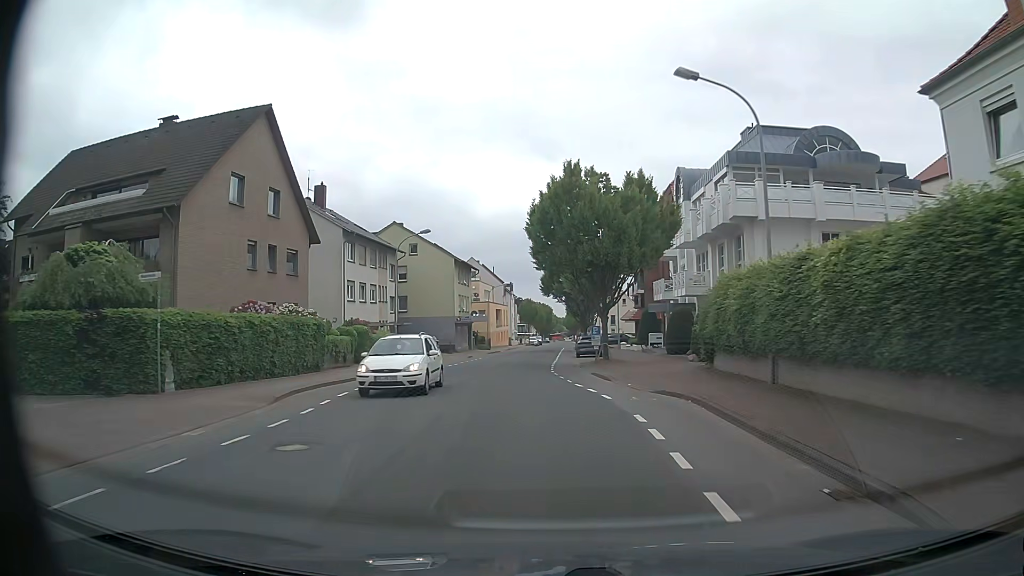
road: unclassified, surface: asphalt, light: Day
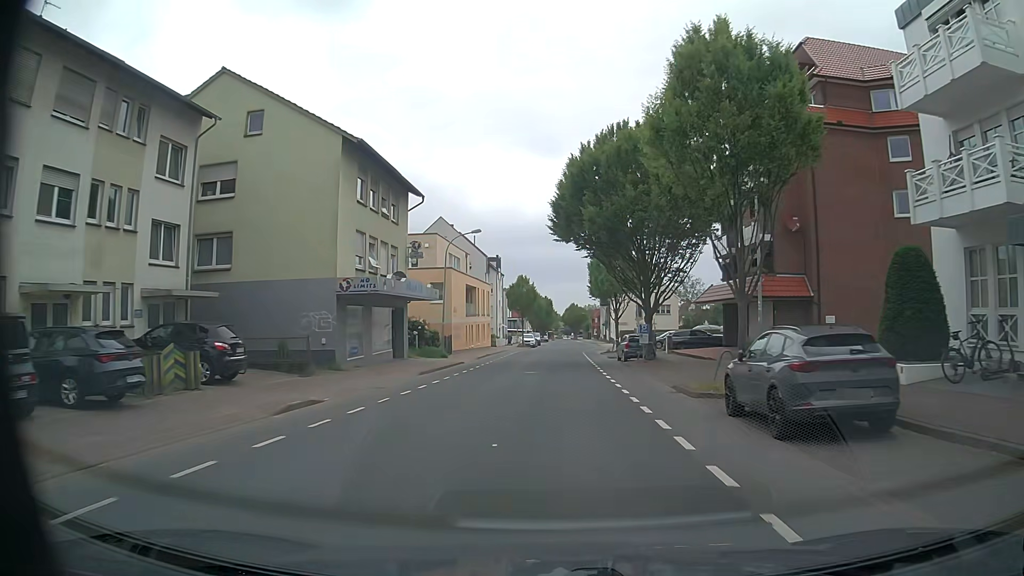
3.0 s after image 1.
(-1.3, +39.0) m; +1°
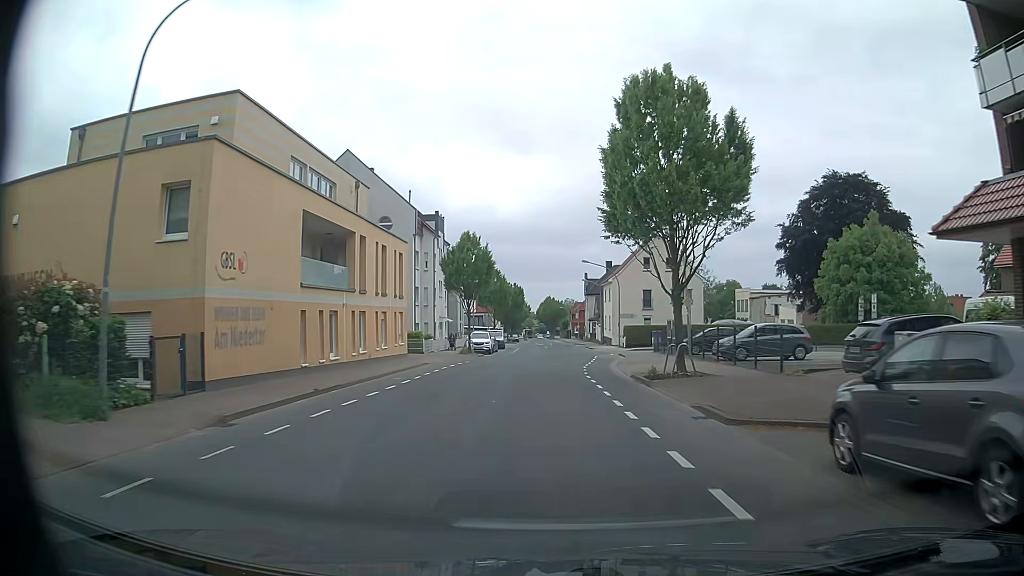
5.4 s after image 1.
(+0.3, +31.3) m; +1°
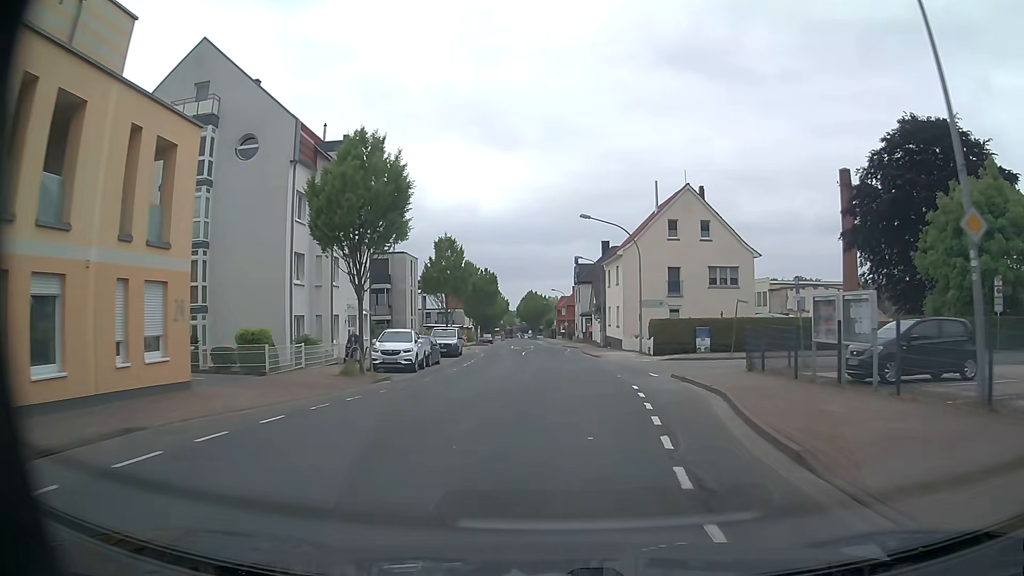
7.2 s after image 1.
(+0.5, +23.2) m; +2°
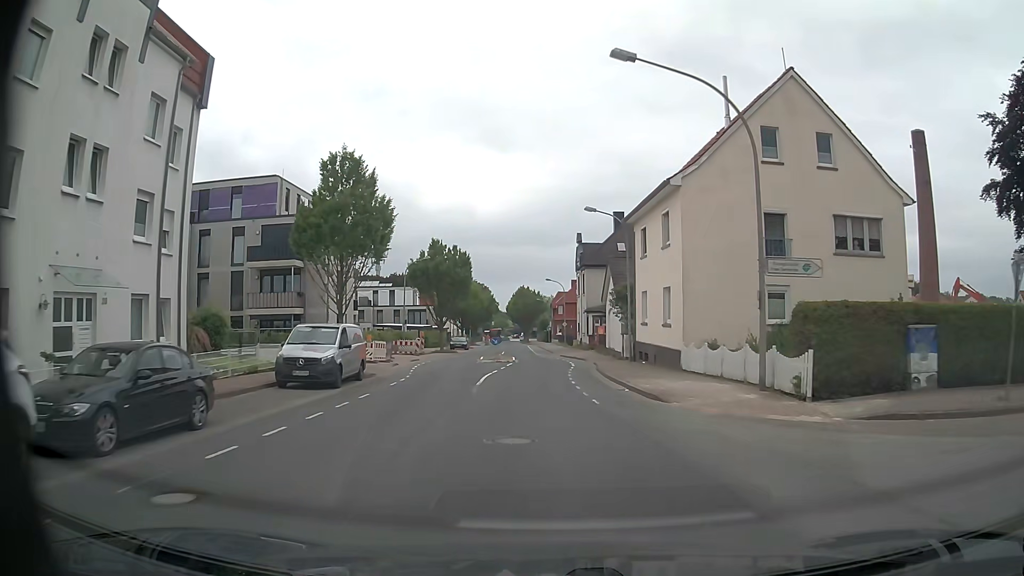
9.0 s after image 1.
(+0.4, +23.0) m; +1°
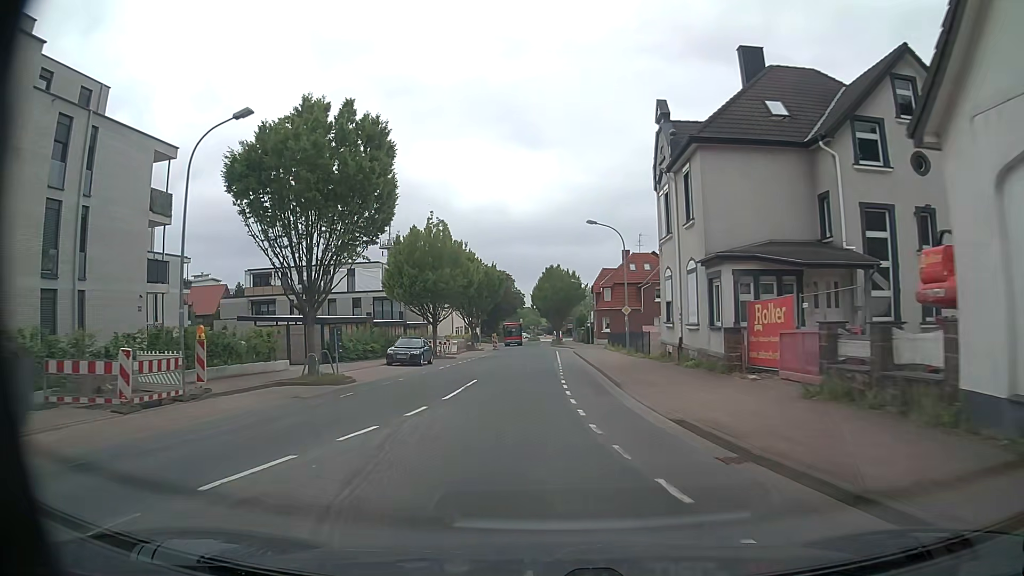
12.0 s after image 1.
(-0.8, +38.3) m; -3°
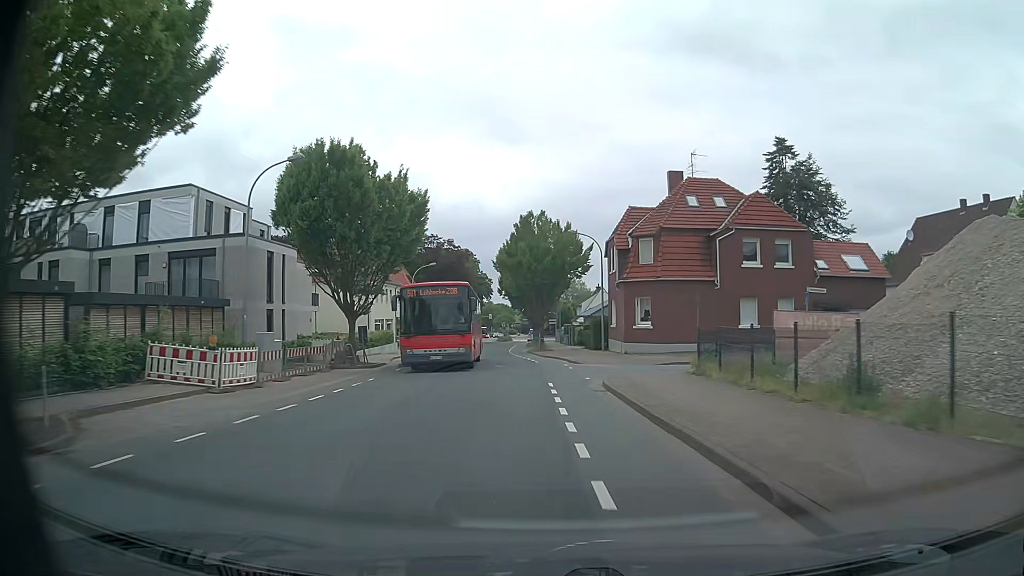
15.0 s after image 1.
(-0.1, +38.1) m; +2°
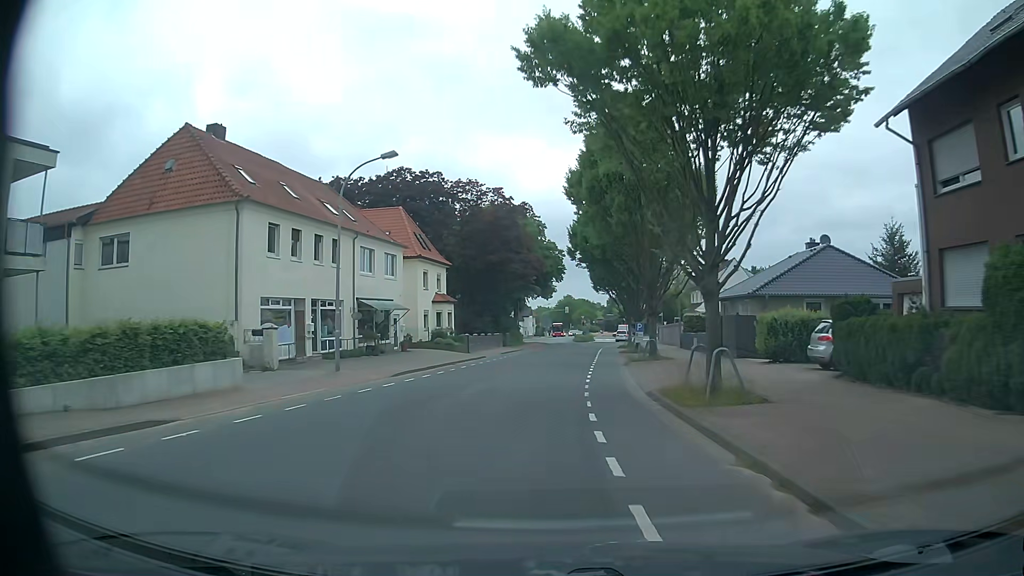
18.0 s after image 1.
(-1.8, +38.0) m; -6°
(0, +10) (0, +20) (+1, +30) (+1, +40) (+2, +50) (+3, +60) (+4, +70) (+6, +80) (+8, +89) (+10, +99) m
